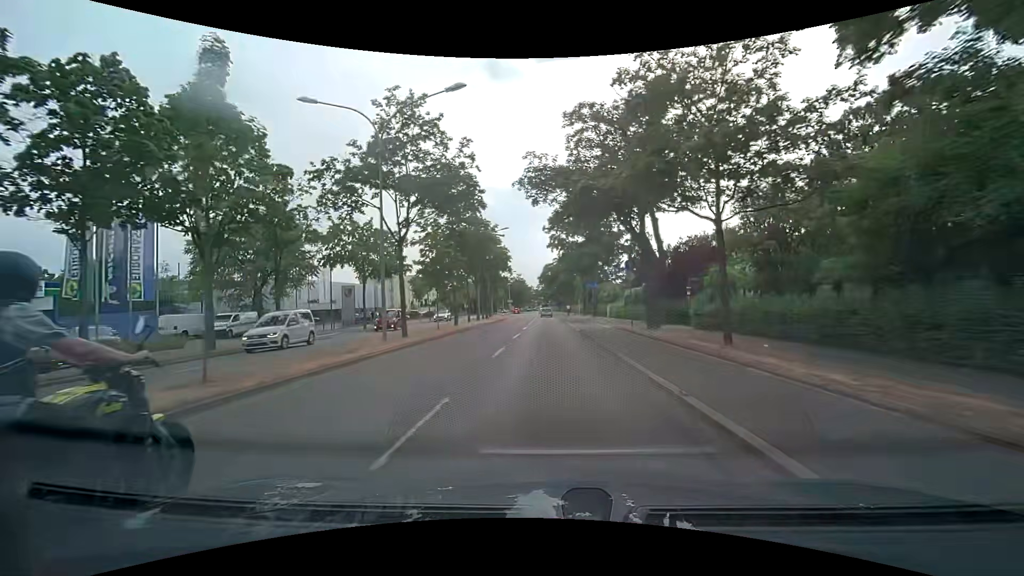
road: primary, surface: asphalt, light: Day
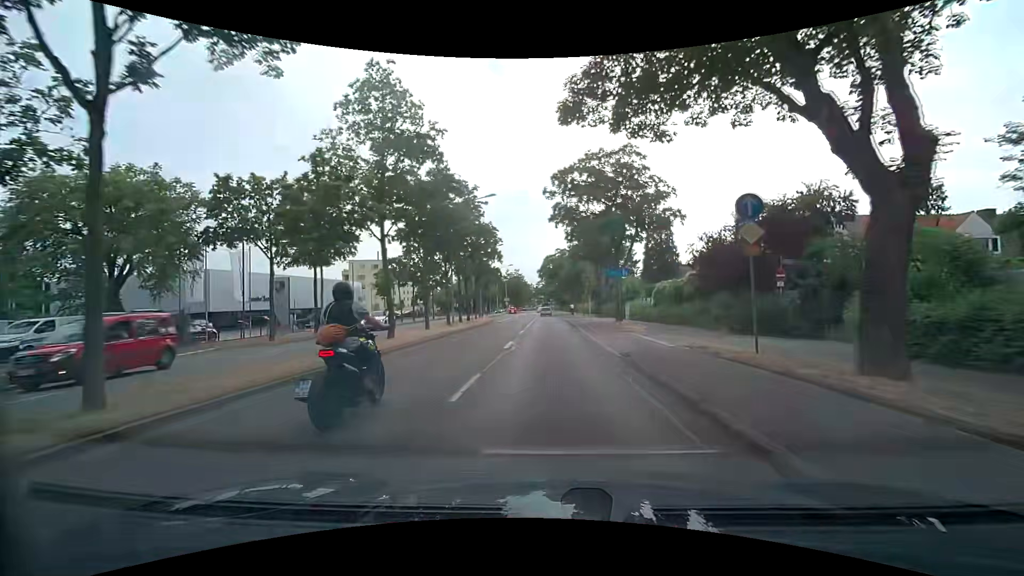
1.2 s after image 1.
(0.0, +15.2) m; 0°
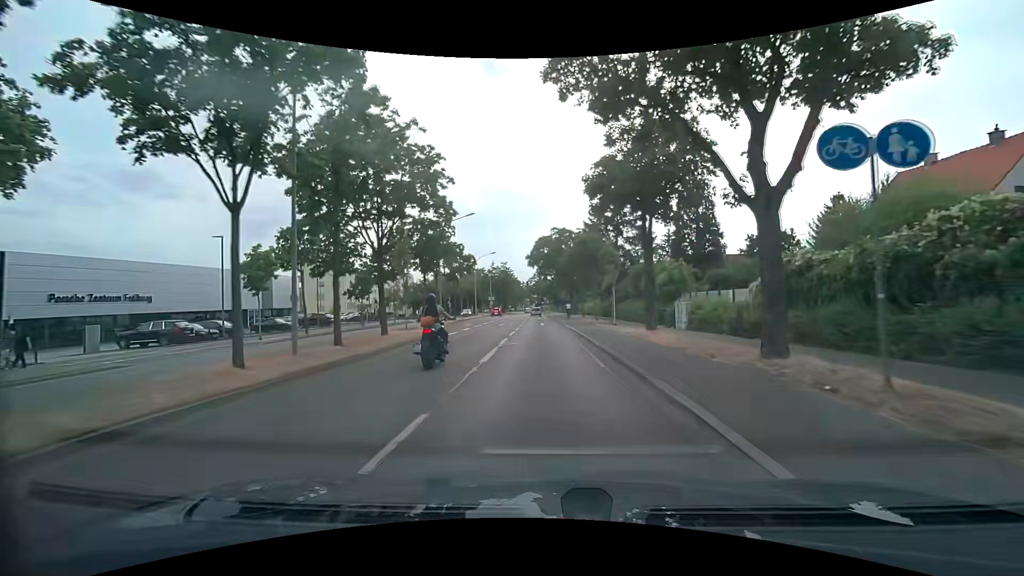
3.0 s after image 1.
(0.0, +22.6) m; +1°
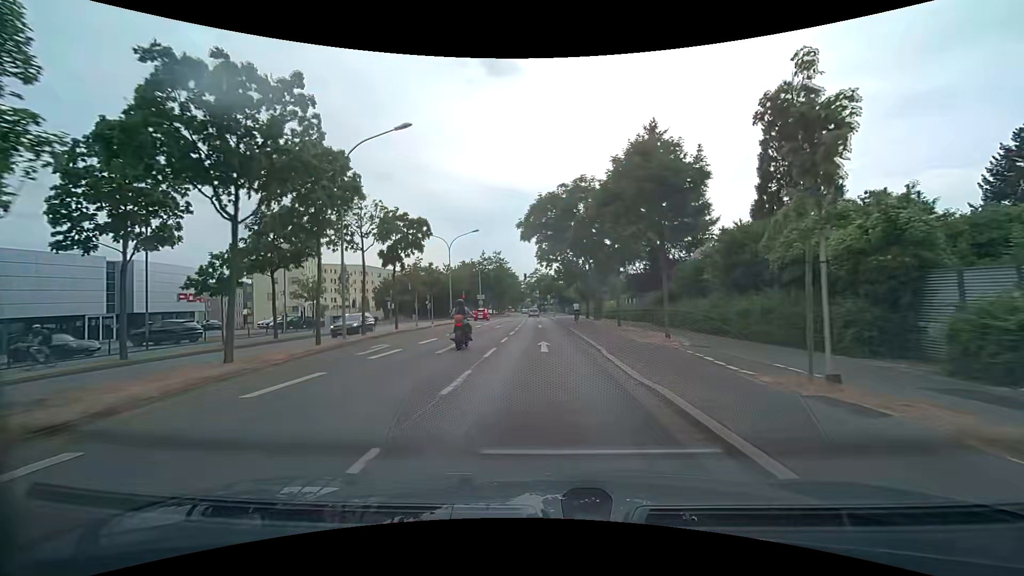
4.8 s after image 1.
(0.0, +22.5) m; 0°
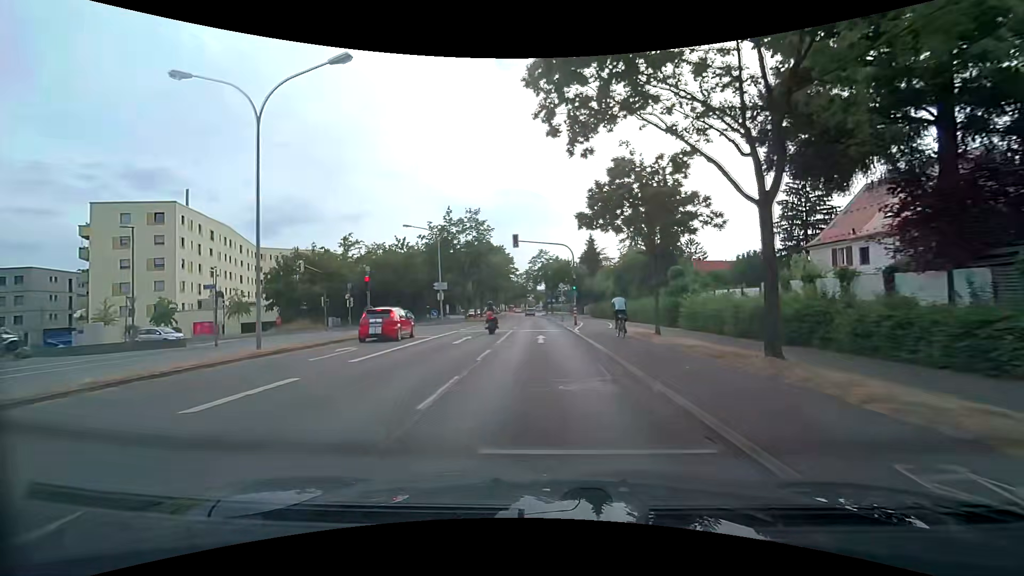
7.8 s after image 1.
(-0.3, +37.5) m; -1°
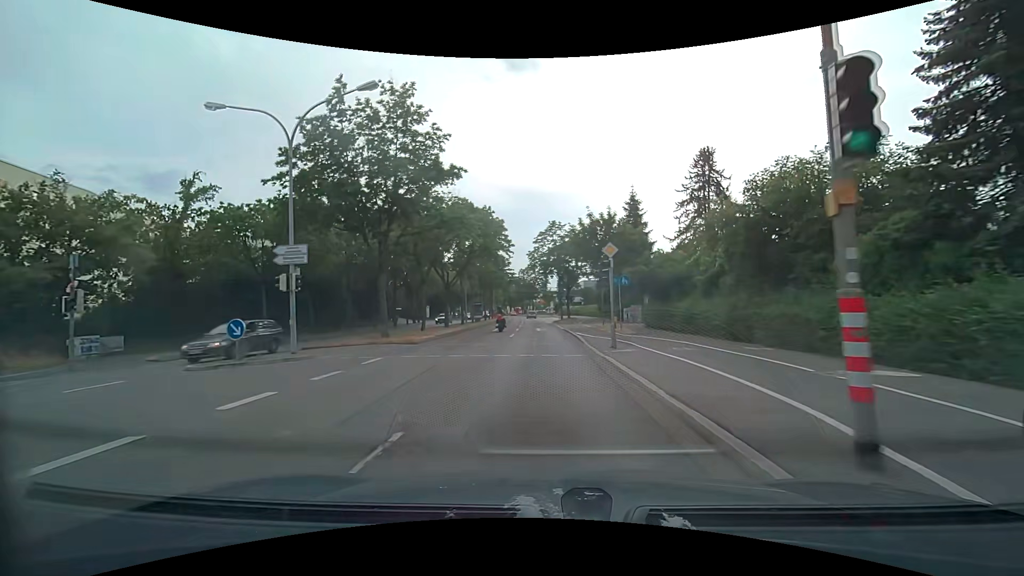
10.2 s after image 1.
(+0.1, +30.0) m; 0°
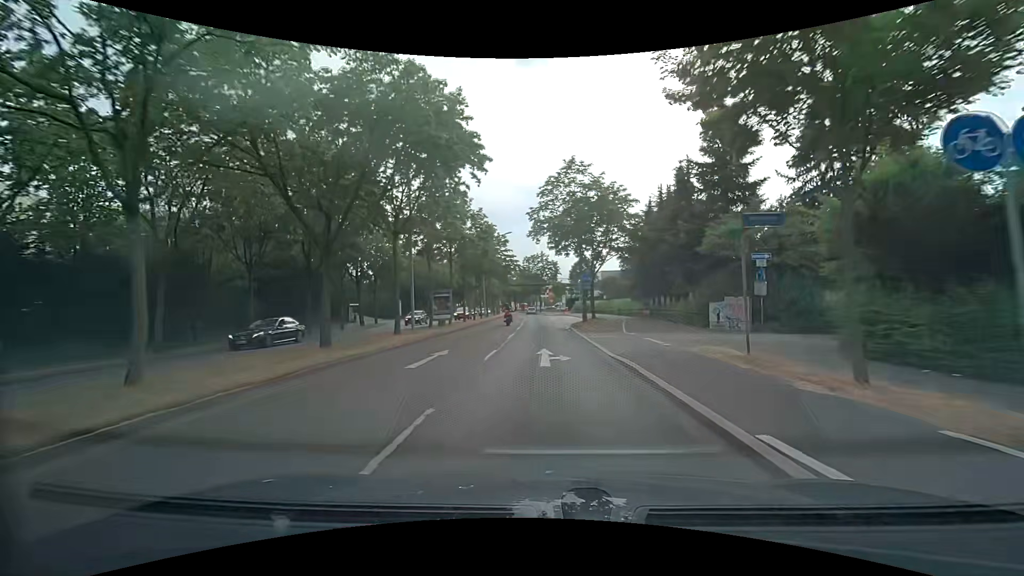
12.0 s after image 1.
(-0.2, +22.4) m; -1°
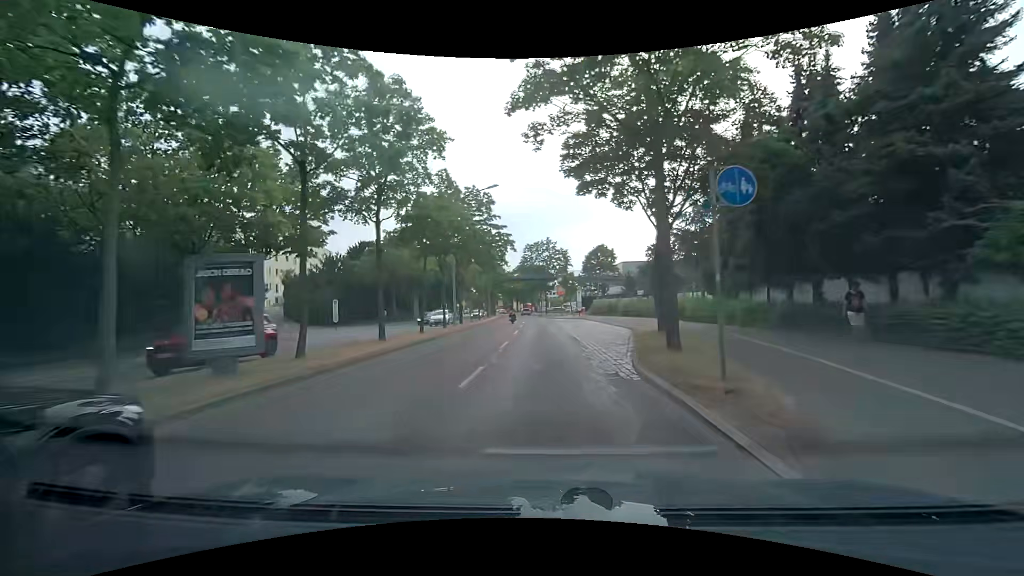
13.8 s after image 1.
(0.0, +22.5) m; 0°
(0, +10) (0, +20) (-1, +30) (-1, +40) (-1, +50) (-2, +60) (-2, +70) (-3, +80) (-4, +90) (-5, +100) m
